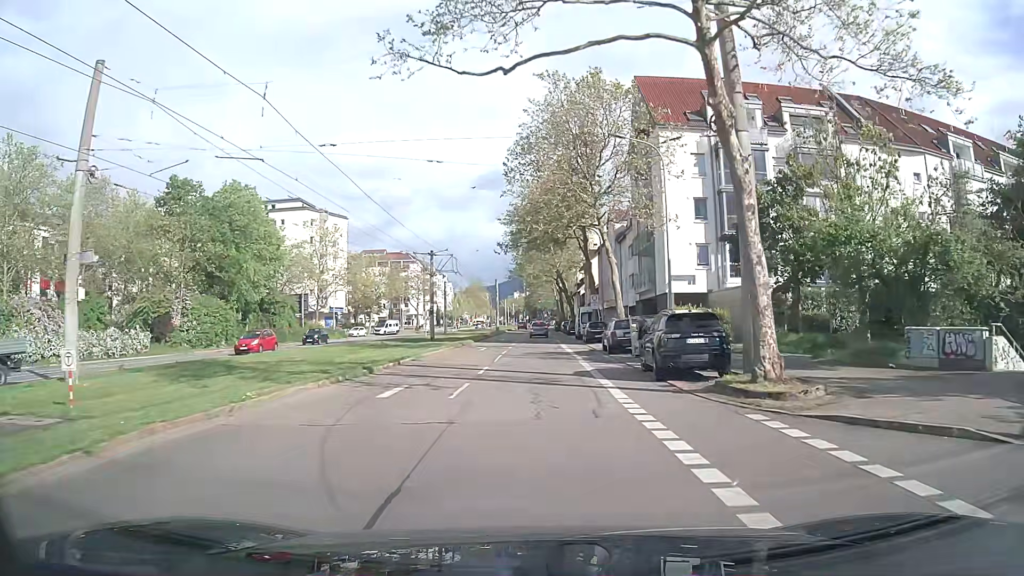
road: tertiary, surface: asphalt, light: Day
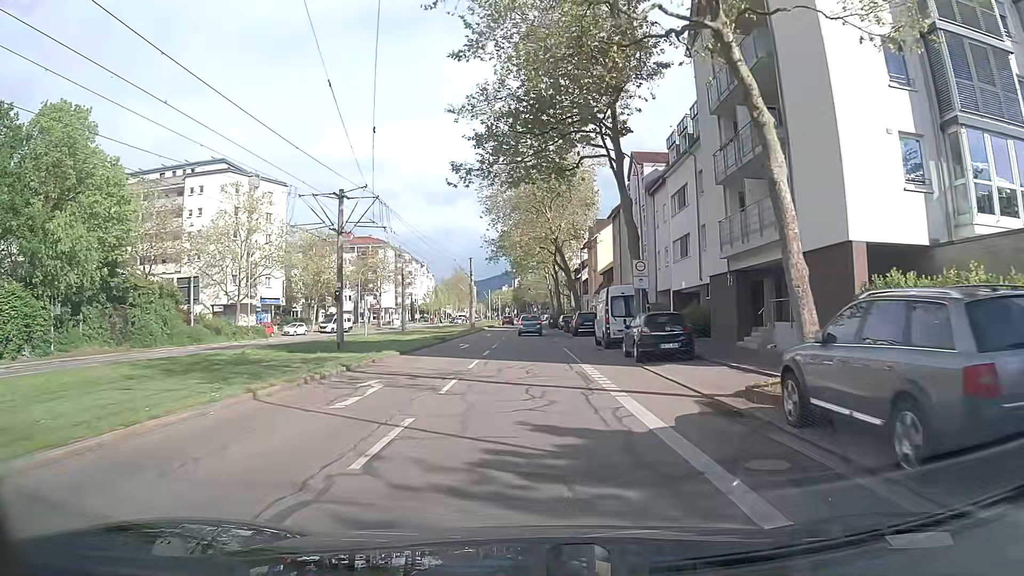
(+0.3, +24.5) m; +1°
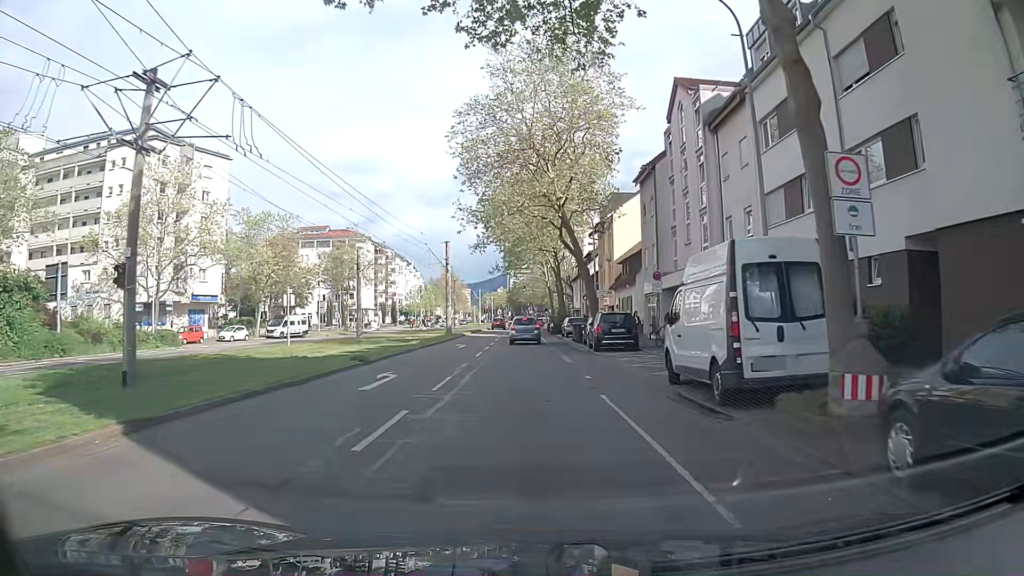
(+0.1, +17.0) m; 0°
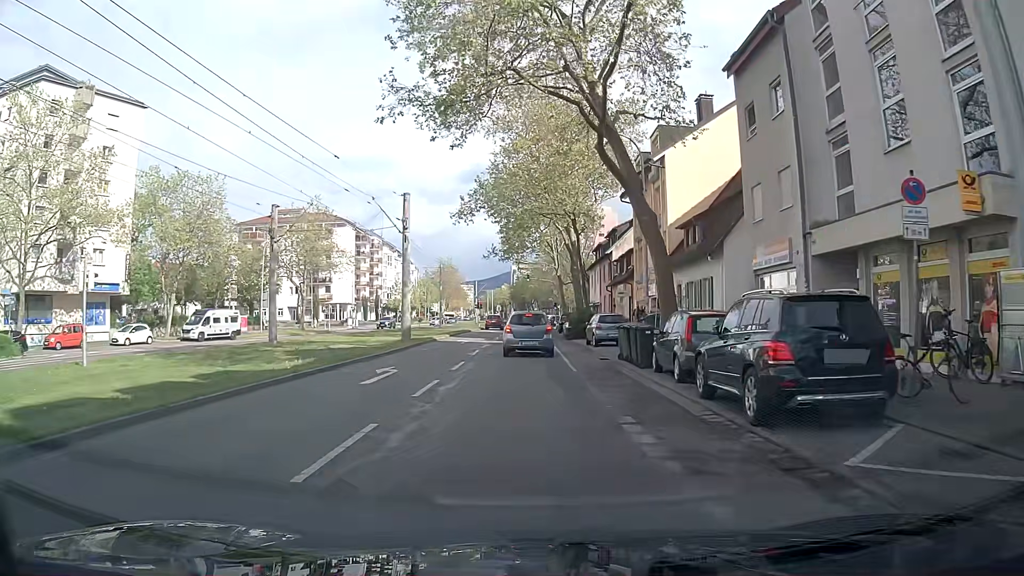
(0.0, +19.4) m; 0°
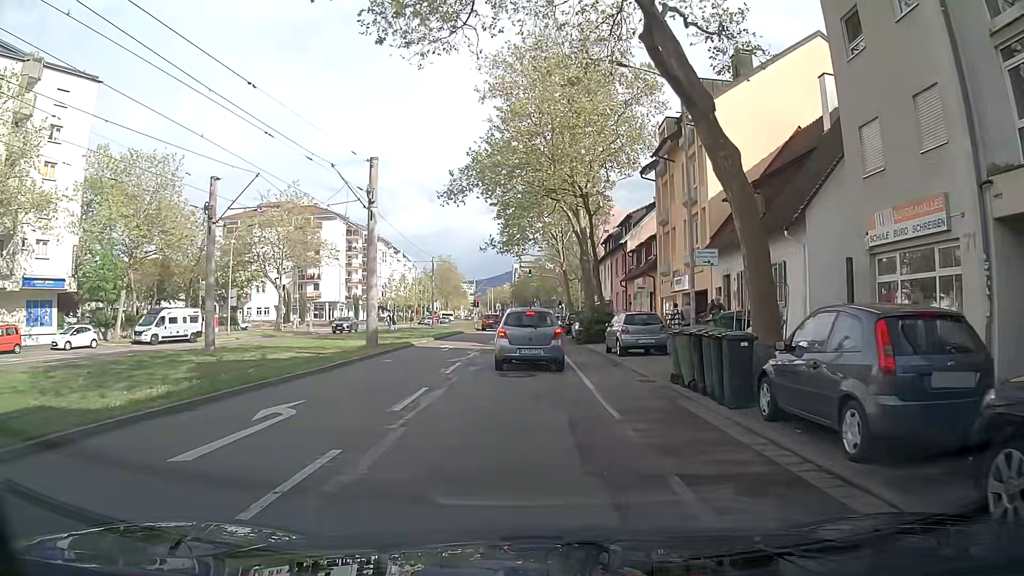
(0.0, +7.4) m; -1°
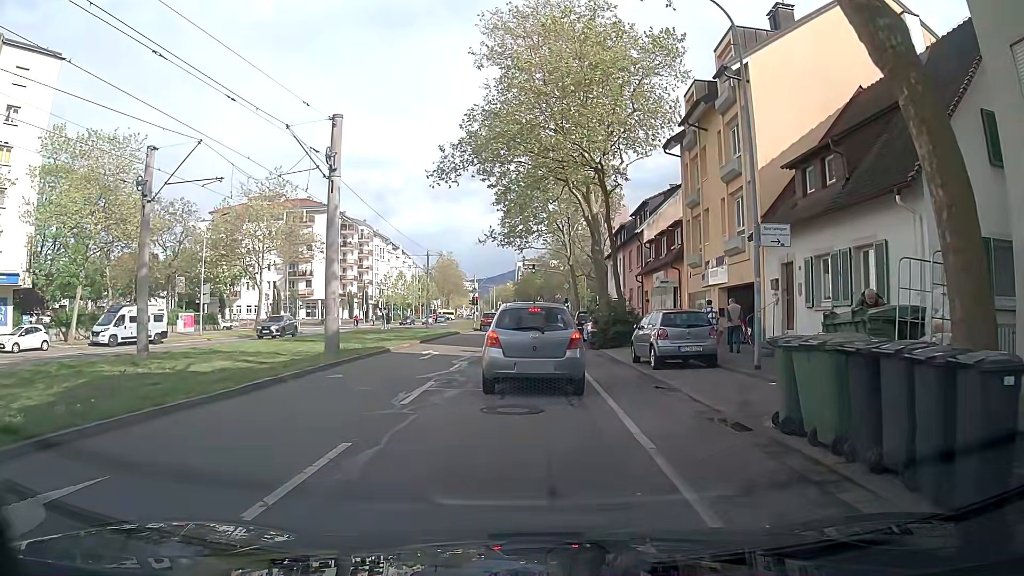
(+0.1, +5.5) m; -1°
